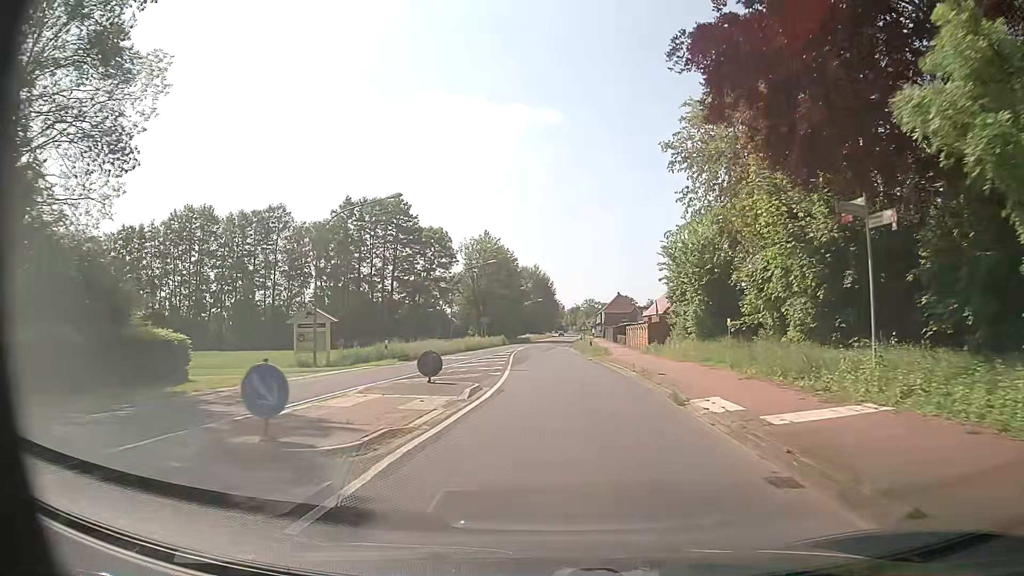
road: secondary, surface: asphalt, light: Day
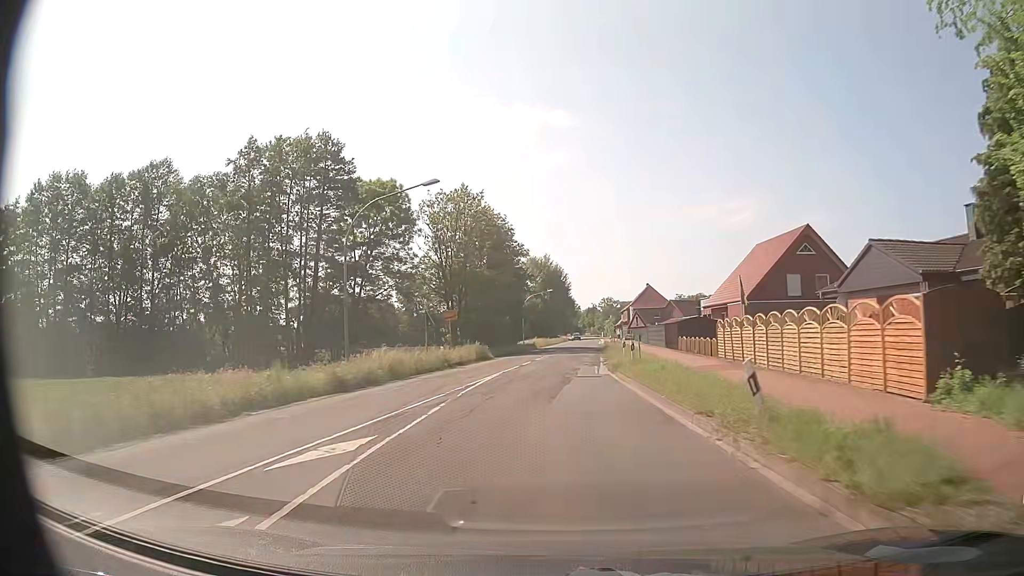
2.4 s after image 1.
(+0.2, +32.4) m; -1°
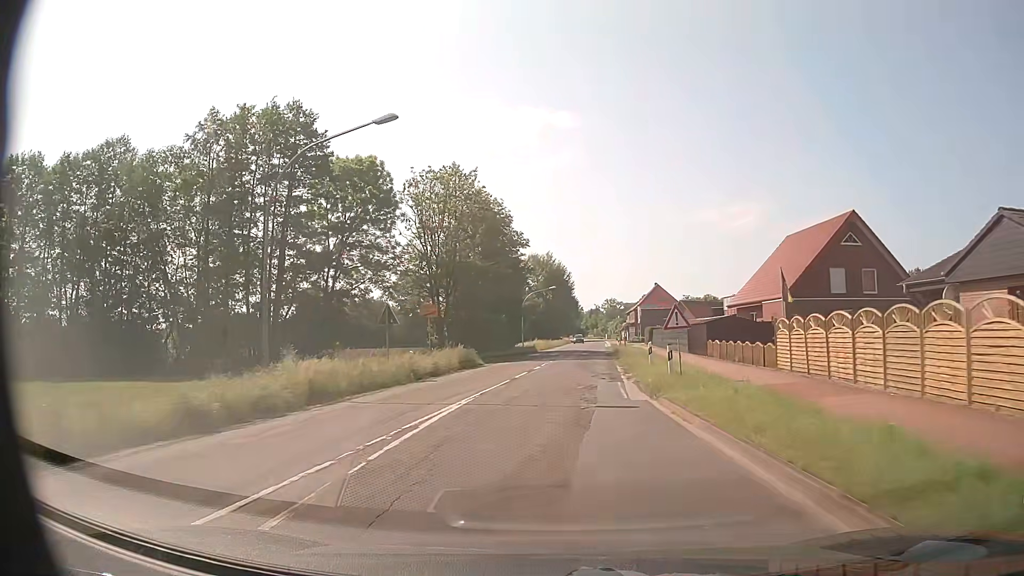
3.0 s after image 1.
(0.0, +8.2) m; 0°
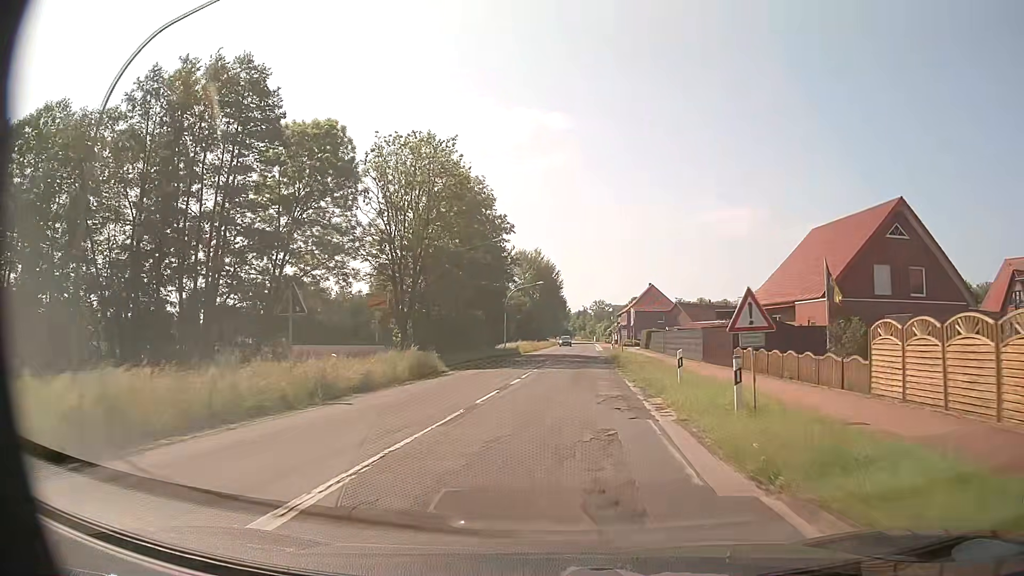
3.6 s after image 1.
(0.0, +8.3) m; +1°
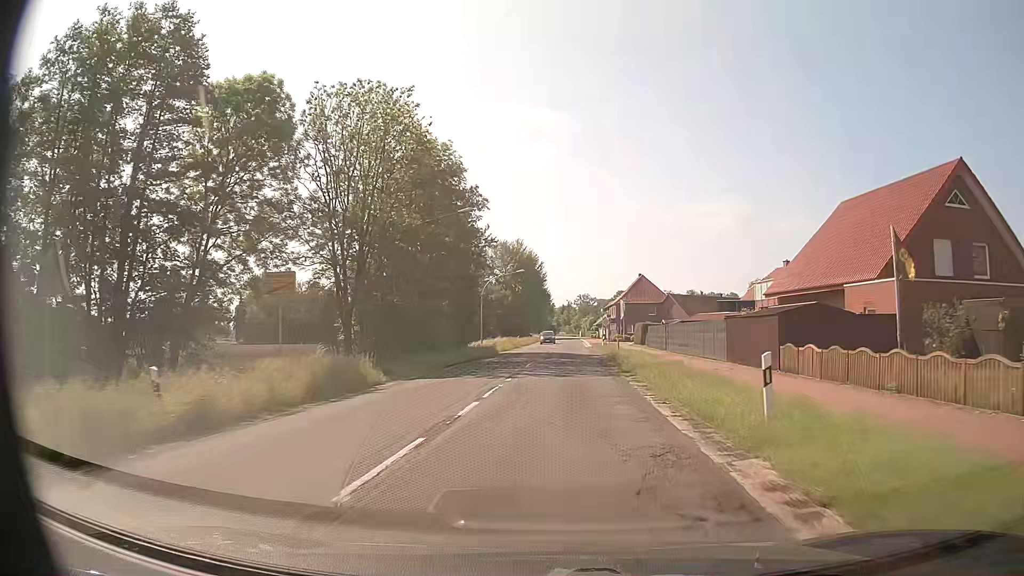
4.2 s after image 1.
(+0.1, +8.4) m; +2°
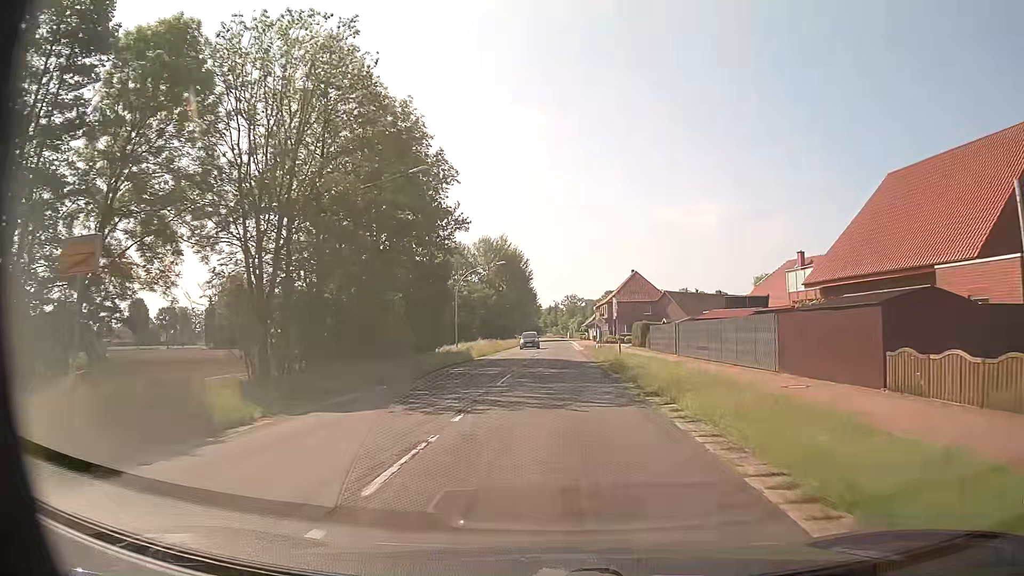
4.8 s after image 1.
(0.0, +8.5) m; +1°
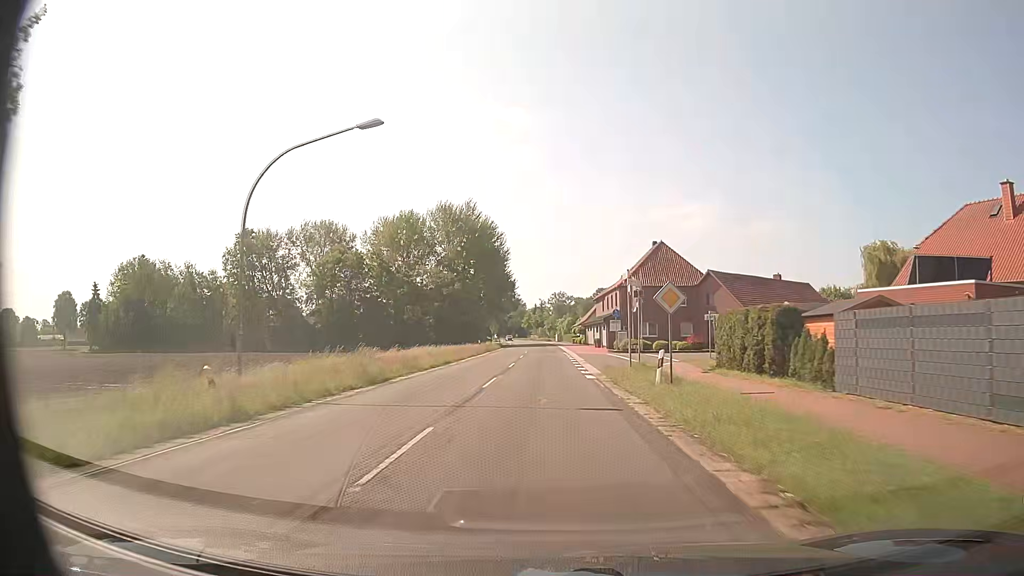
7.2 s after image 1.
(+0.5, +36.4) m; +1°
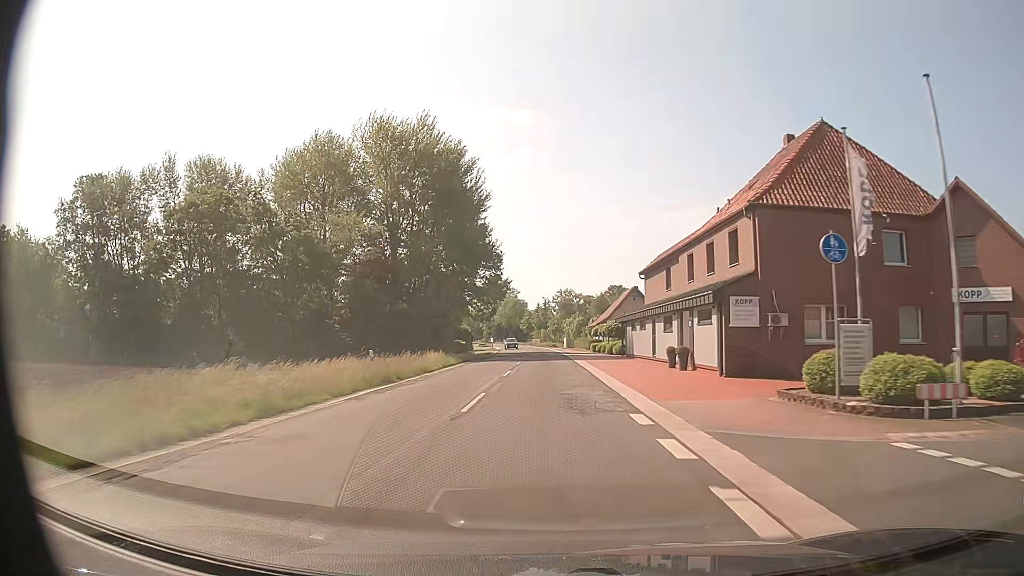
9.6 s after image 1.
(-0.4, +41.8) m; -1°
(0, +10) (0, +20) (0, +30) (0, +40) (0, +50) (-1, +60) (-1, +70) (-1, +80) (-2, +90) (-2, +100) m
